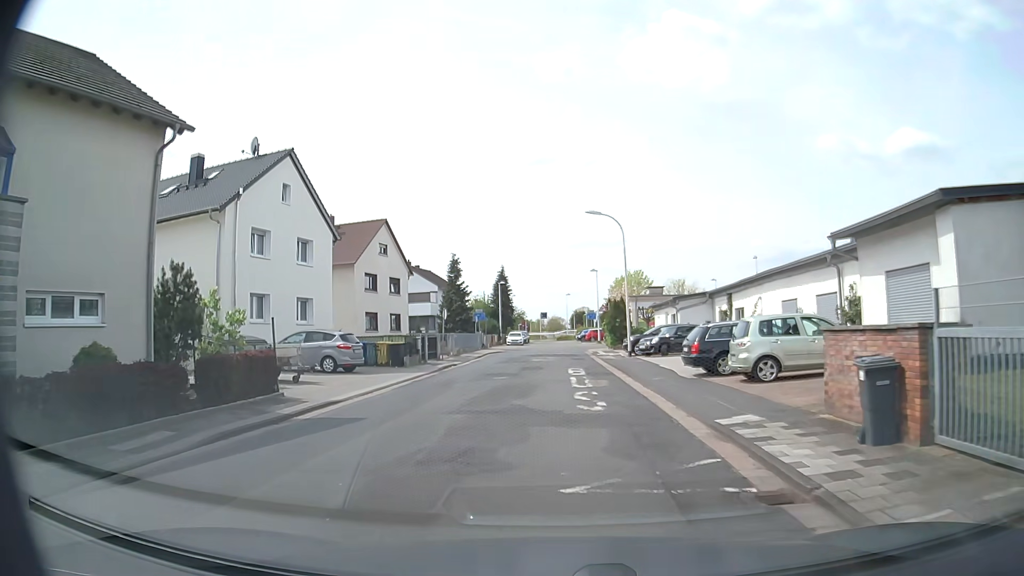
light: Day
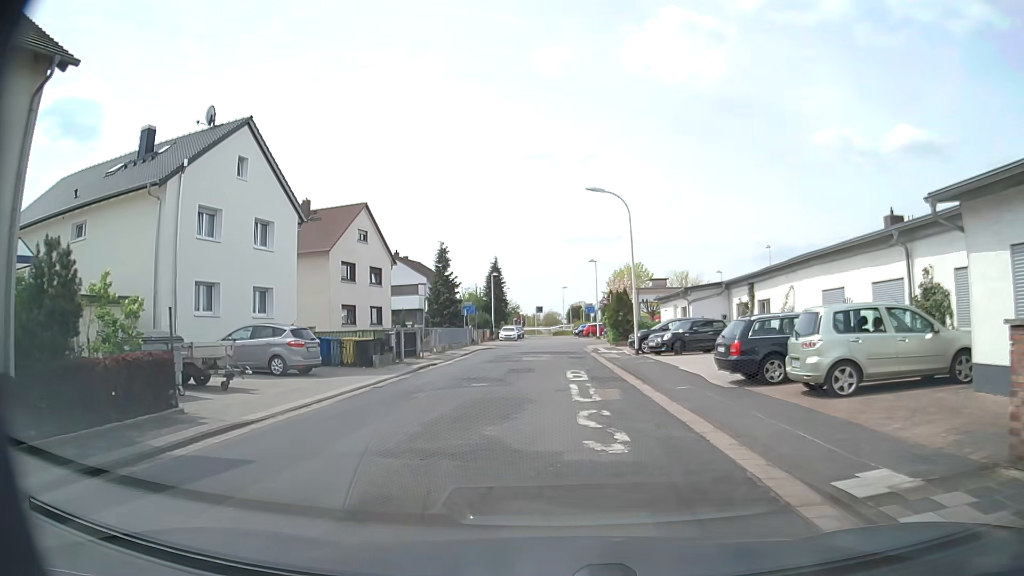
(+0.1, +4.5) m; +2°
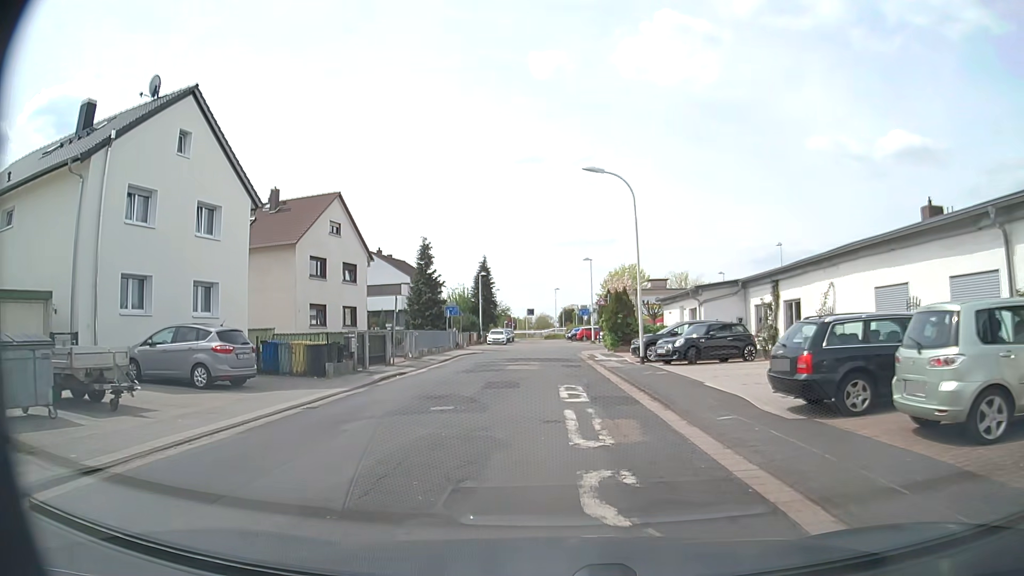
(0.0, +4.4) m; -1°
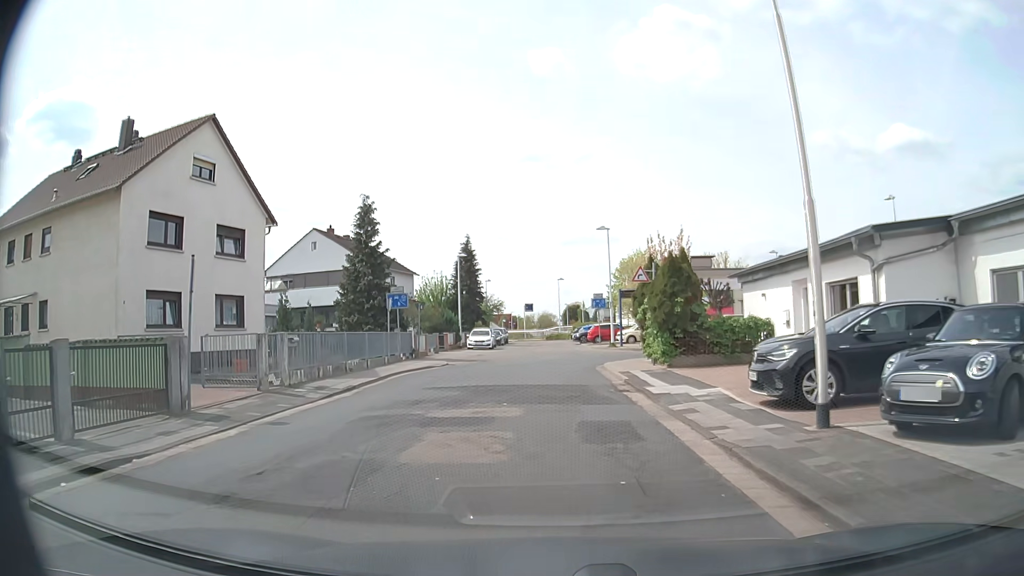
(+0.3, +16.7) m; 0°
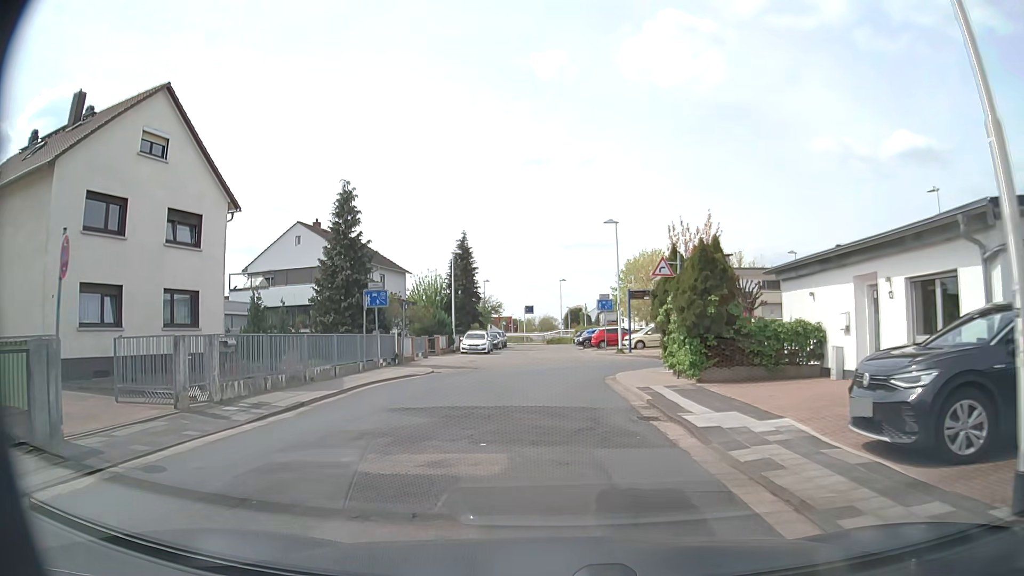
(0.0, +4.0) m; +1°
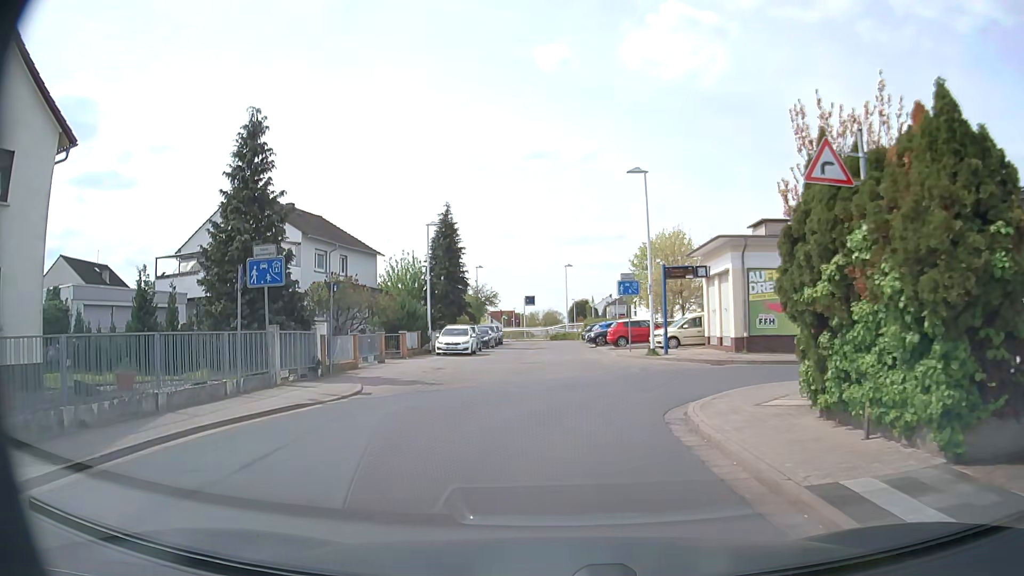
(-0.1, +10.5) m; 0°
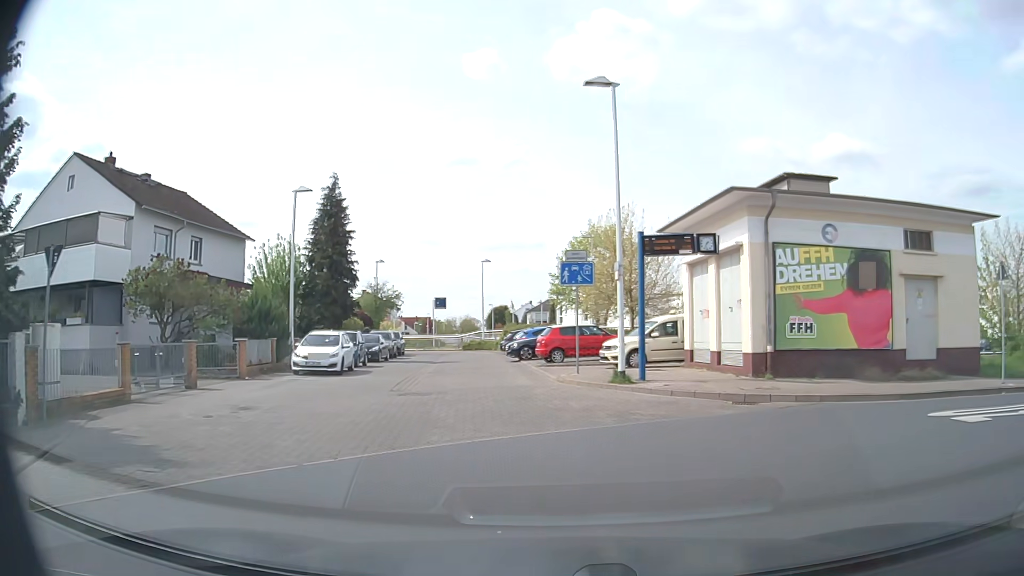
(0.0, +10.4) m; +5°
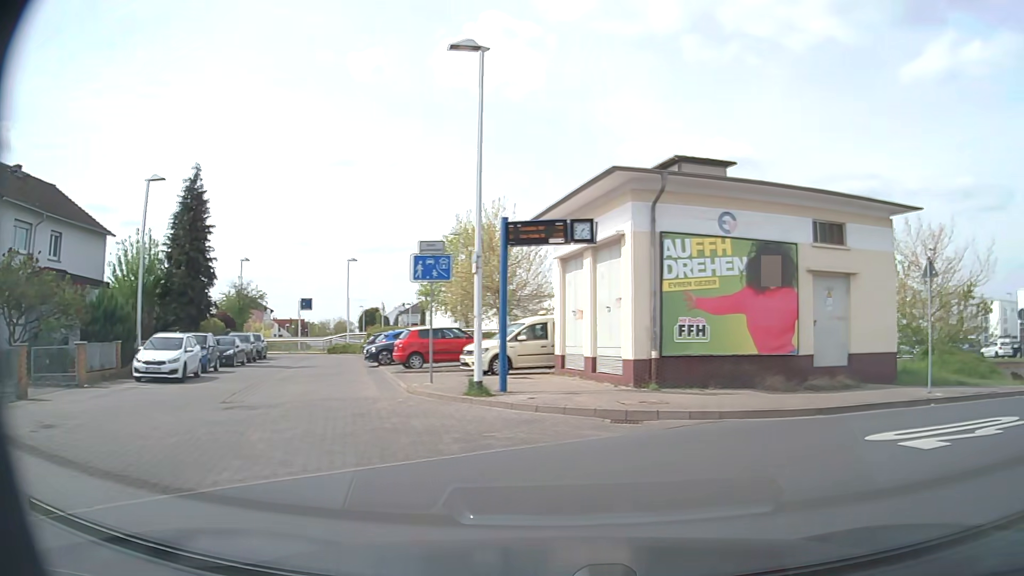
(+0.2, +2.4) m; +10°
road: residential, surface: asphalt
(+5, +8) (+15, +11) (+23, +16) (+29, +24) (+29, +34) (+20, +39) (+11, +43) (+2, +47) (-6, +53) (-13, +60) m
